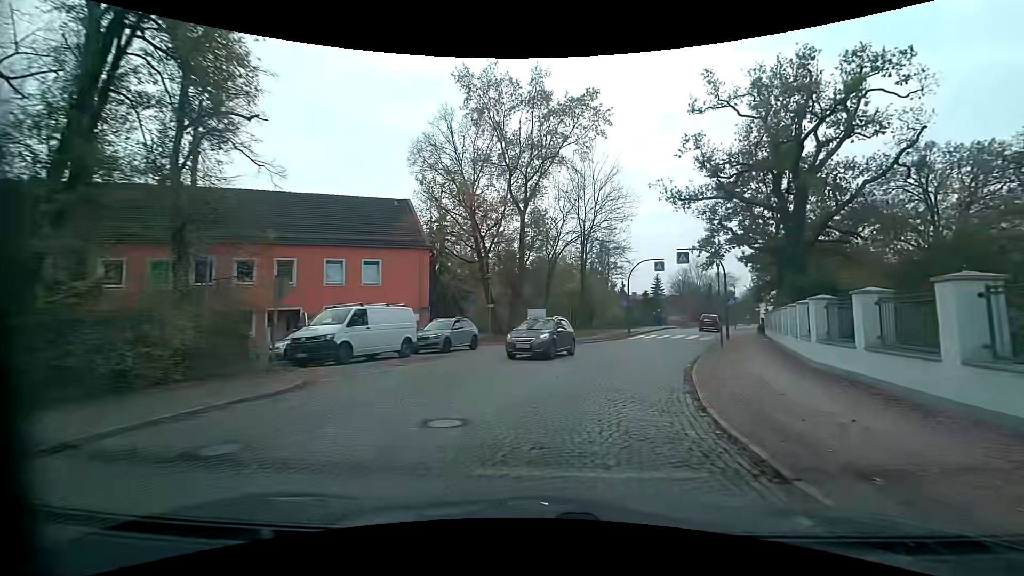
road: residential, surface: sett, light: Day
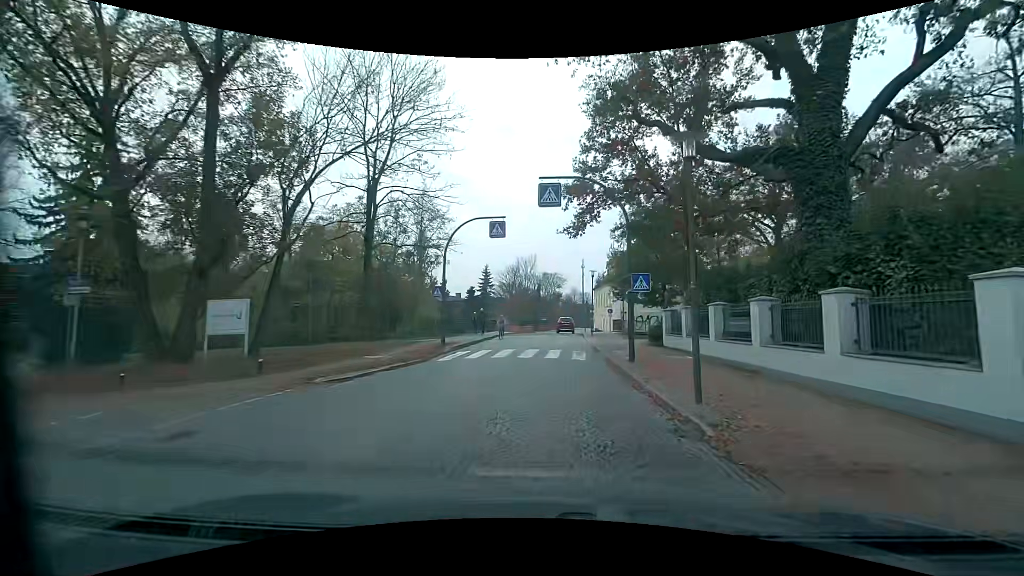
(+3.3, +19.6) m; +20°
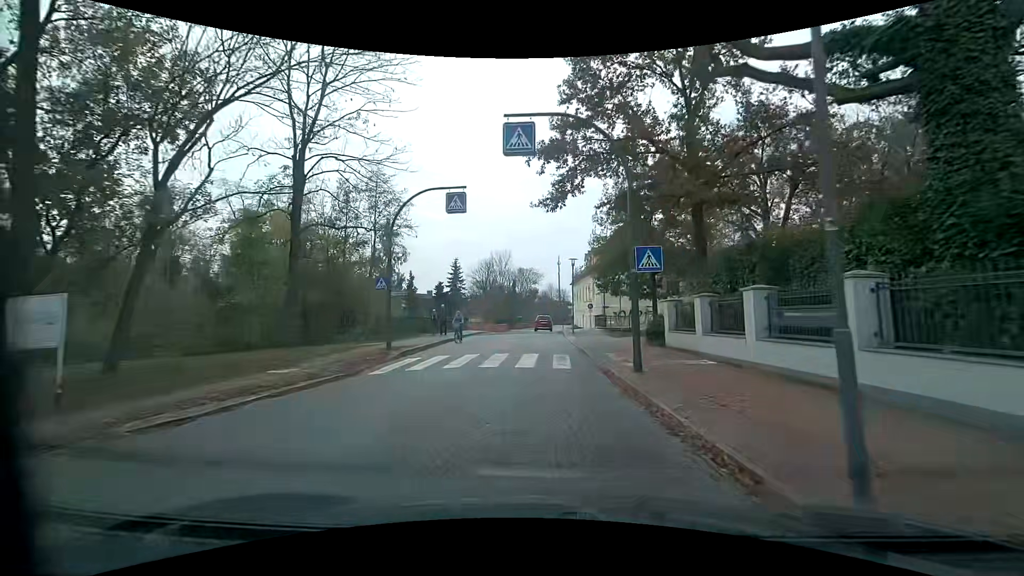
(+0.1, +5.0) m; +1°
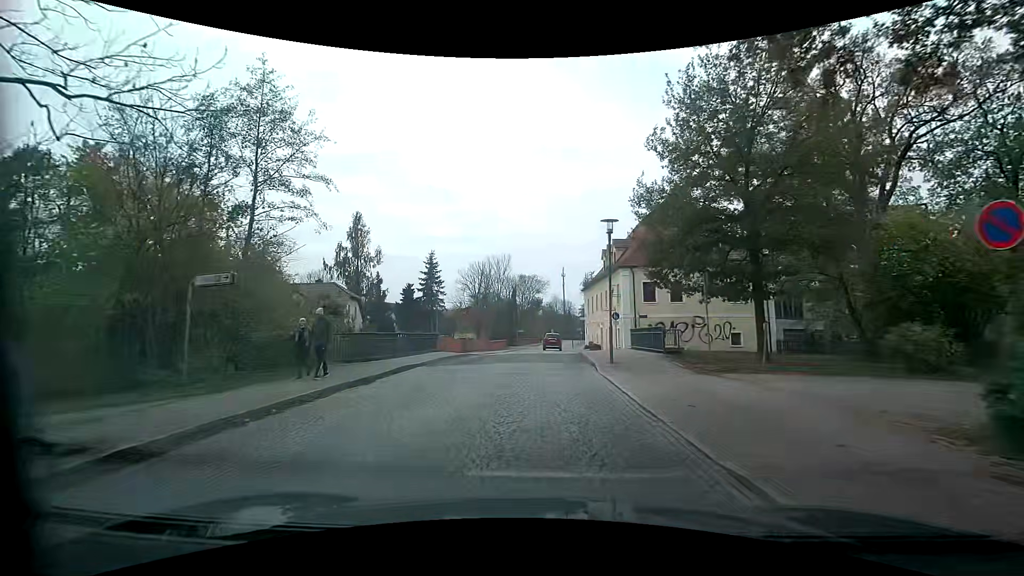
(+0.1, +15.4) m; +1°
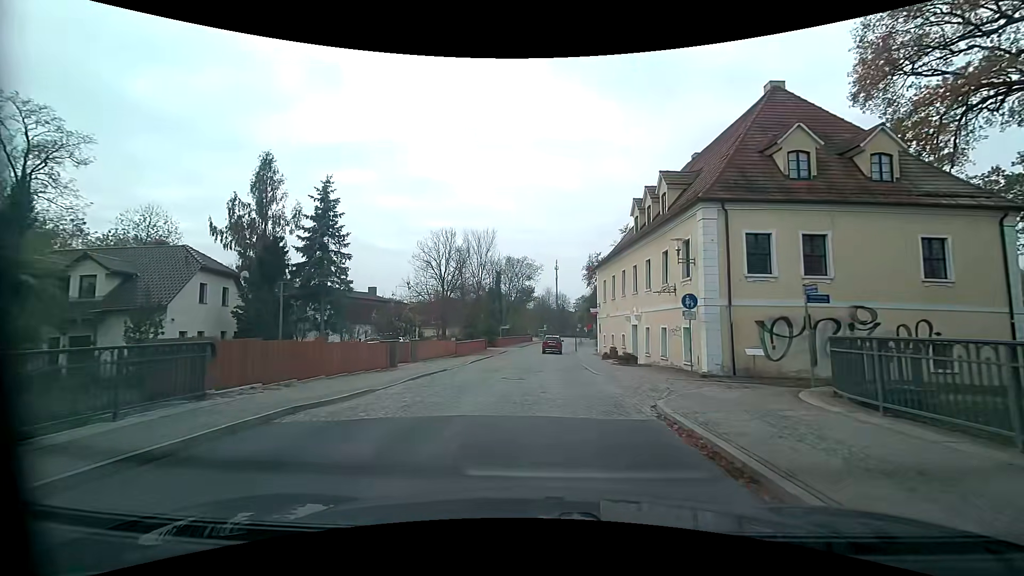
(-0.2, +20.7) m; +1°
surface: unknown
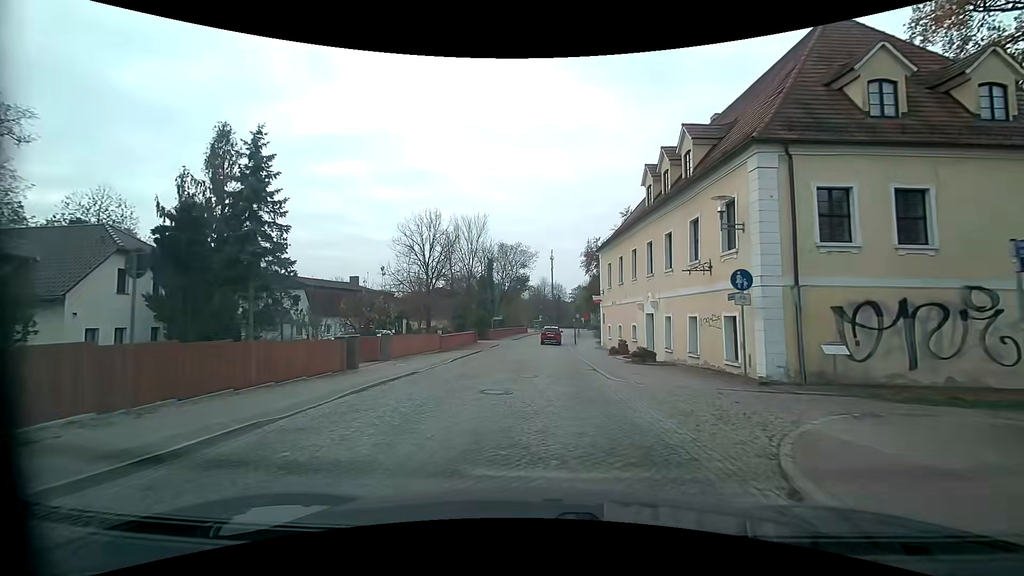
(0.0, +5.2) m; 0°
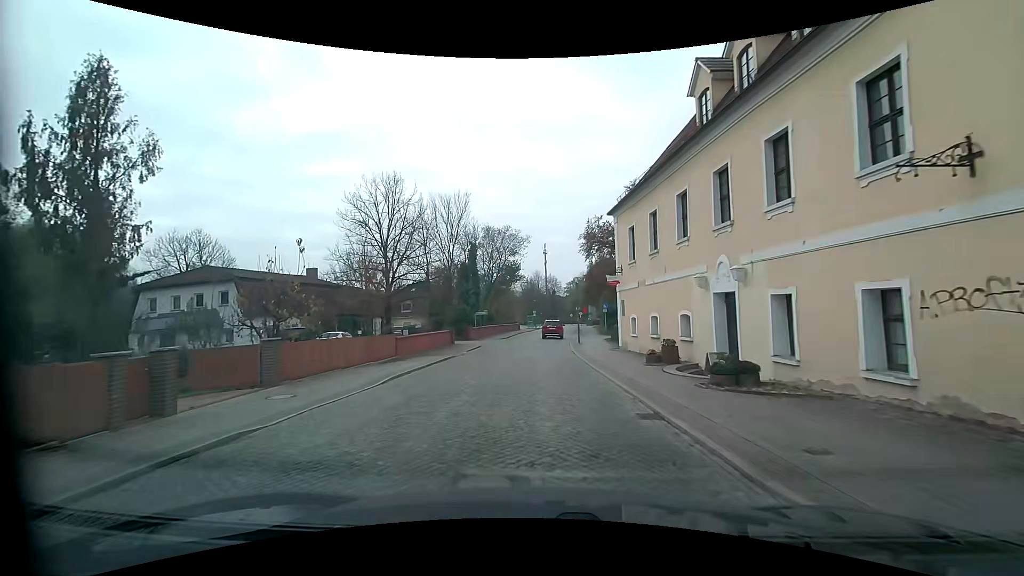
(0.0, +10.6) m; 0°
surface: sett
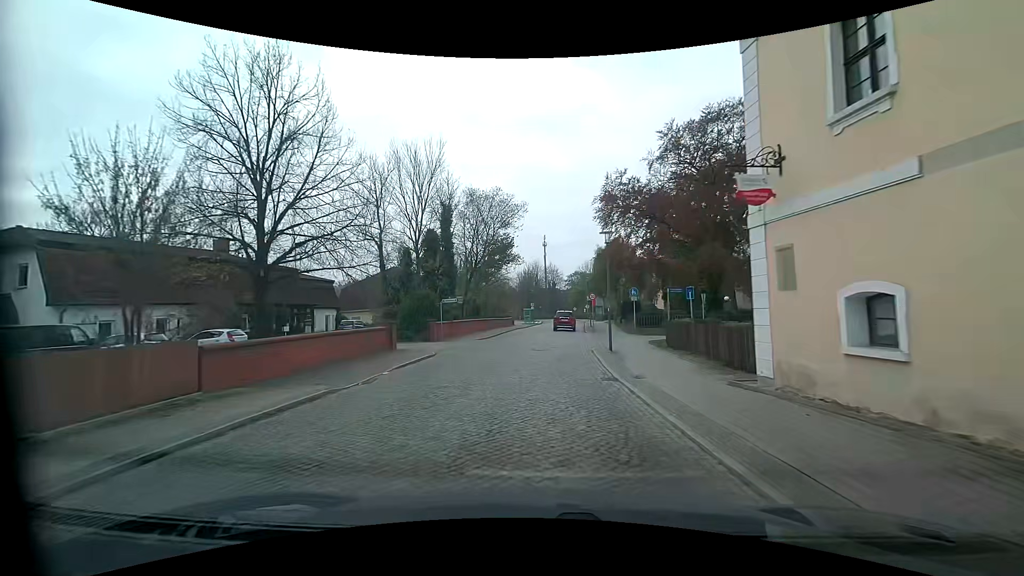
(0.0, +16.2) m; +1°
(0, +10) (0, +20) (+1, +30) (+1, +40) (+2, +50) (+3, +60) (+4, +70) (+4, +80) (+5, +90) (+5, +100) m
